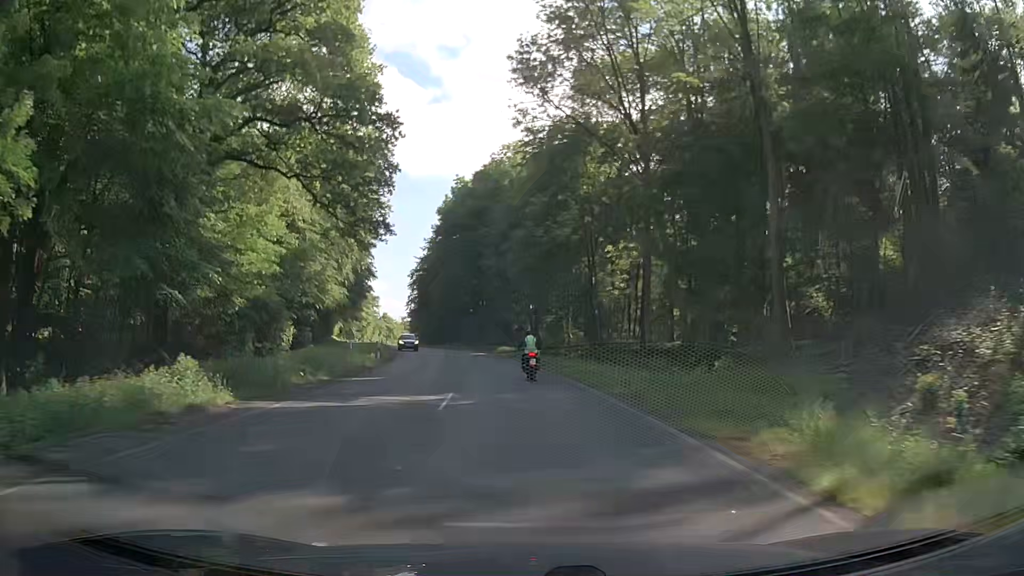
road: secondary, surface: asphalt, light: Day
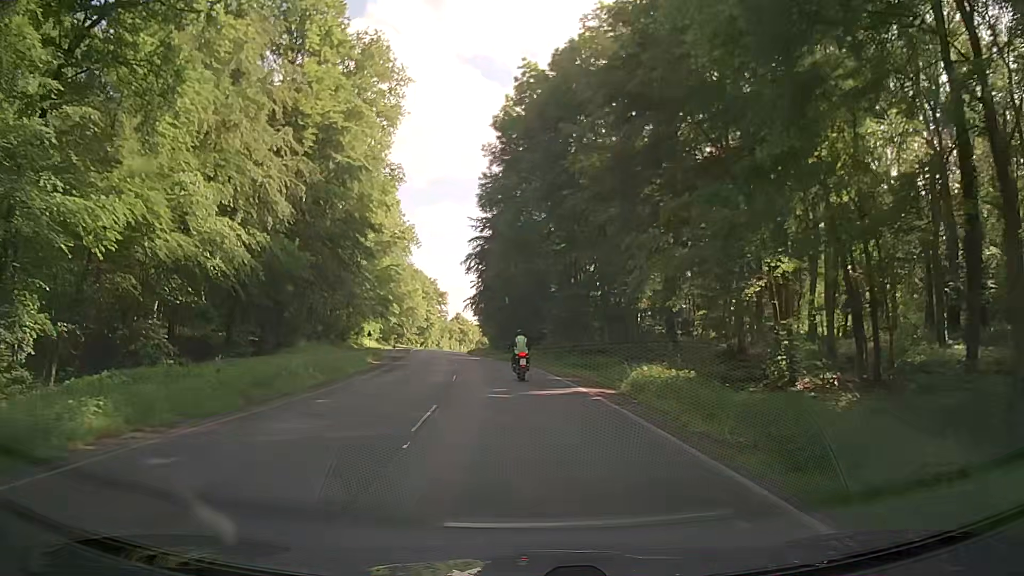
(-3.0, +39.3) m; -7°
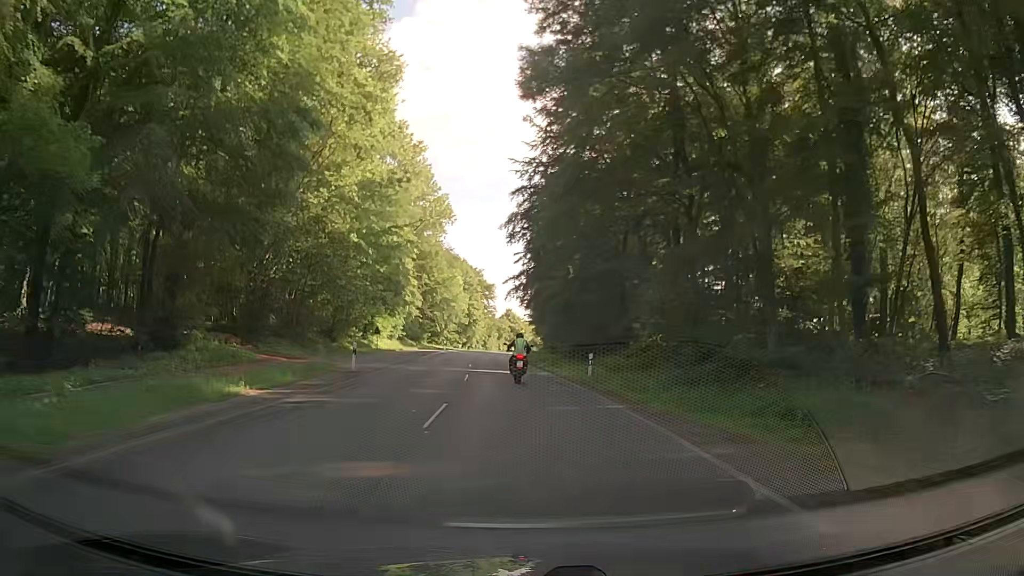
(-1.6, +24.0) m; -6°
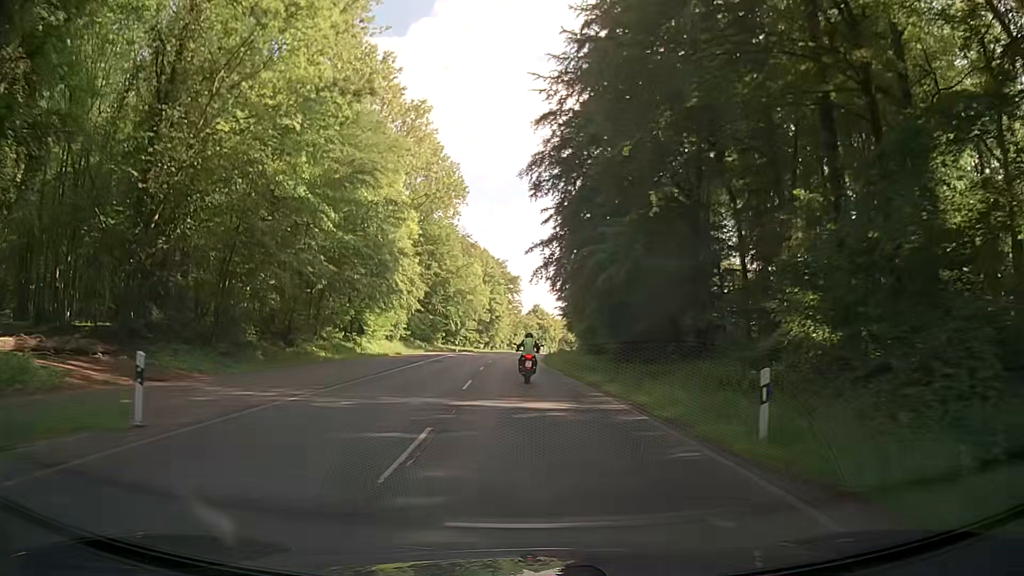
(-0.3, +16.2) m; -3°
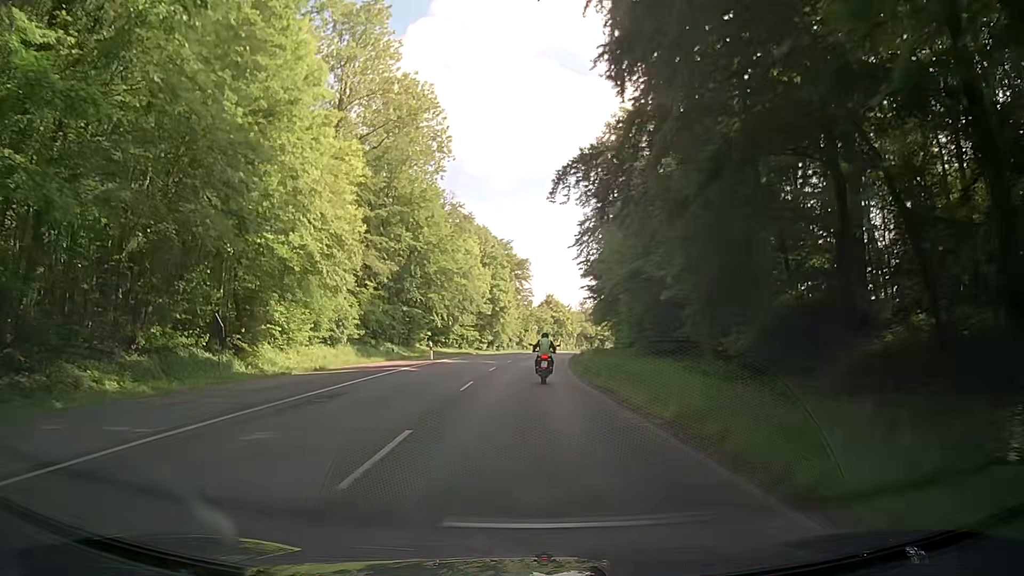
(+0.1, +24.6) m; 0°
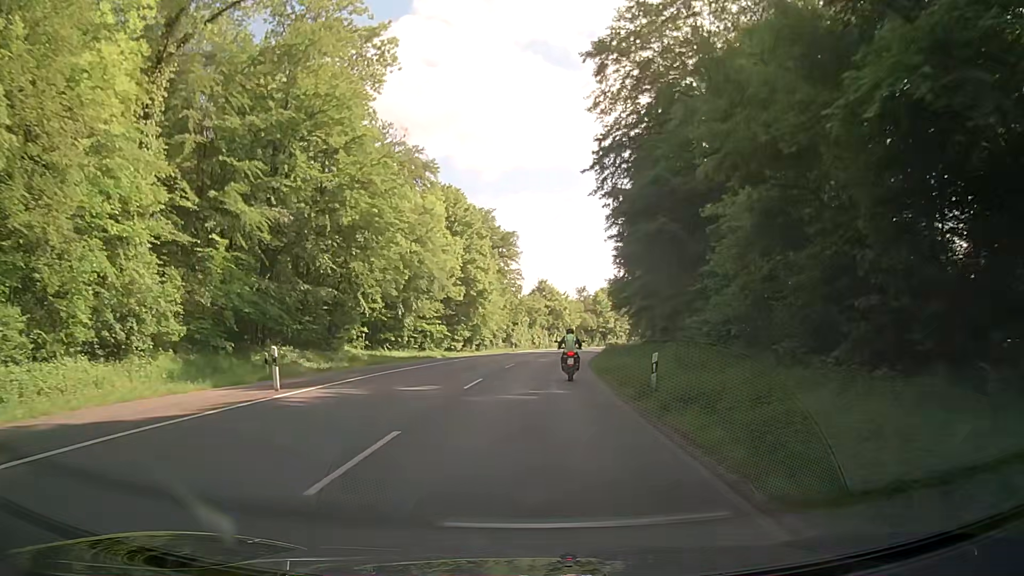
(-0.1, +24.6) m; 0°
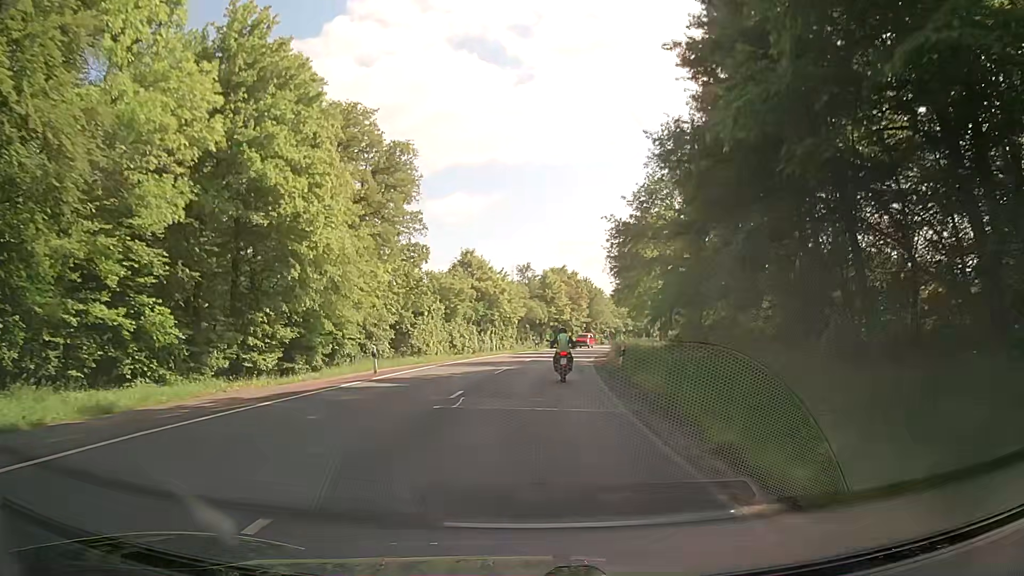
(+1.8, +40.6) m; +5°
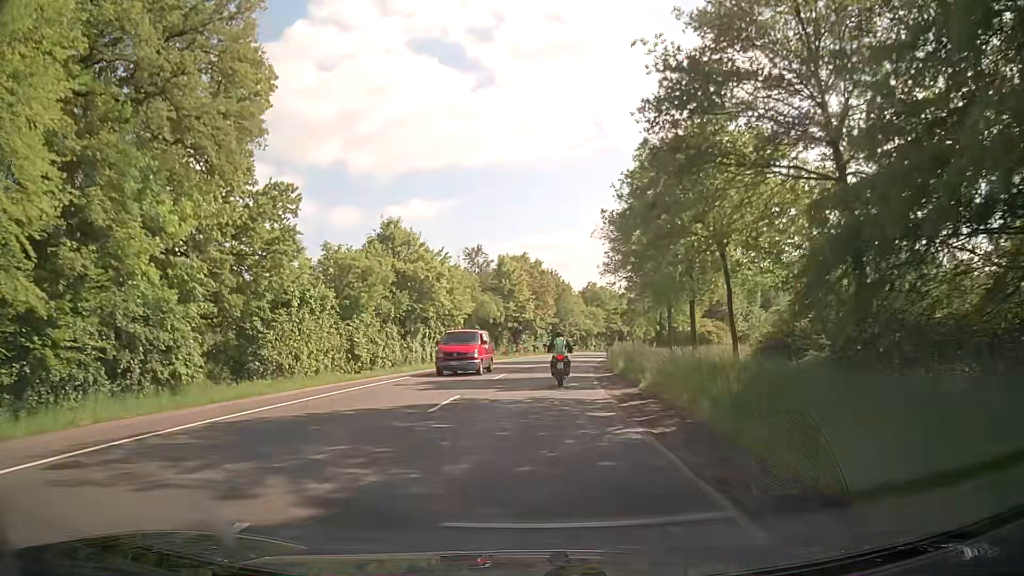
(+0.7, +24.1) m; +4°
(0, +10) (+1, +20) (+1, +30) (+2, +40) (+3, +50) (+5, +60) (+7, +70) (+9, +79) (+11, +89) (+14, +99) m
